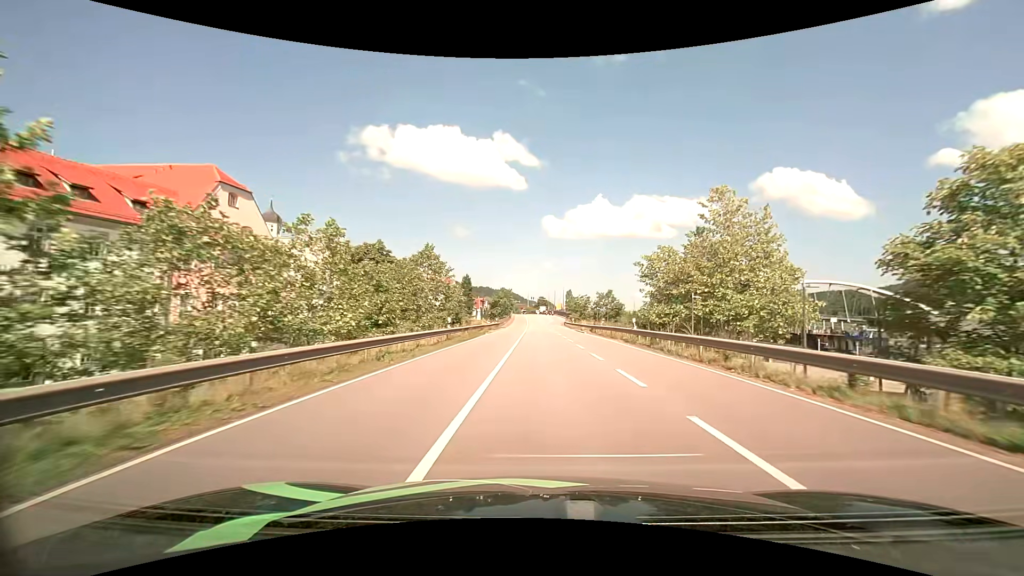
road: primary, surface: asphalt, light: Day
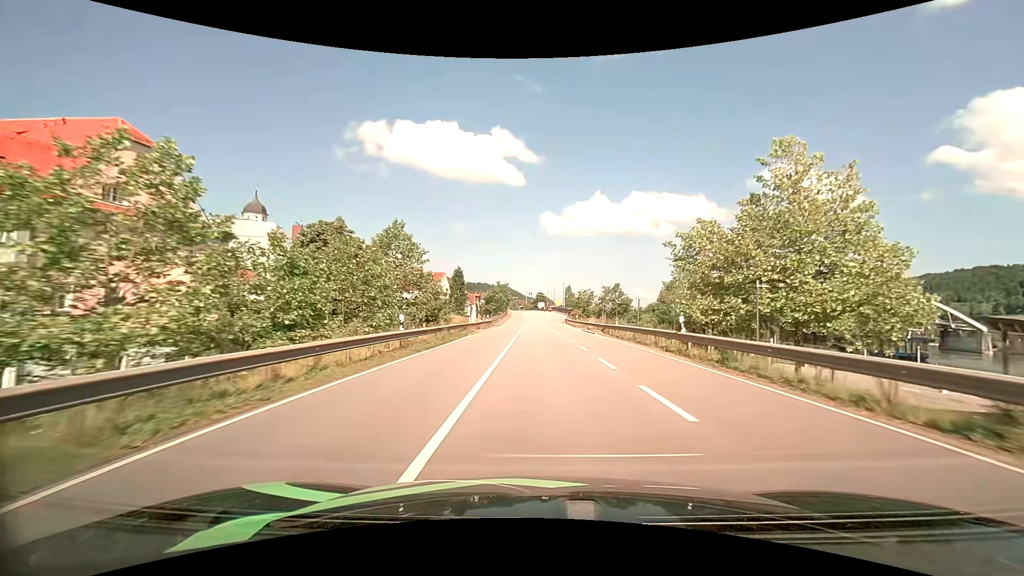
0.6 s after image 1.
(0.0, +9.2) m; 0°
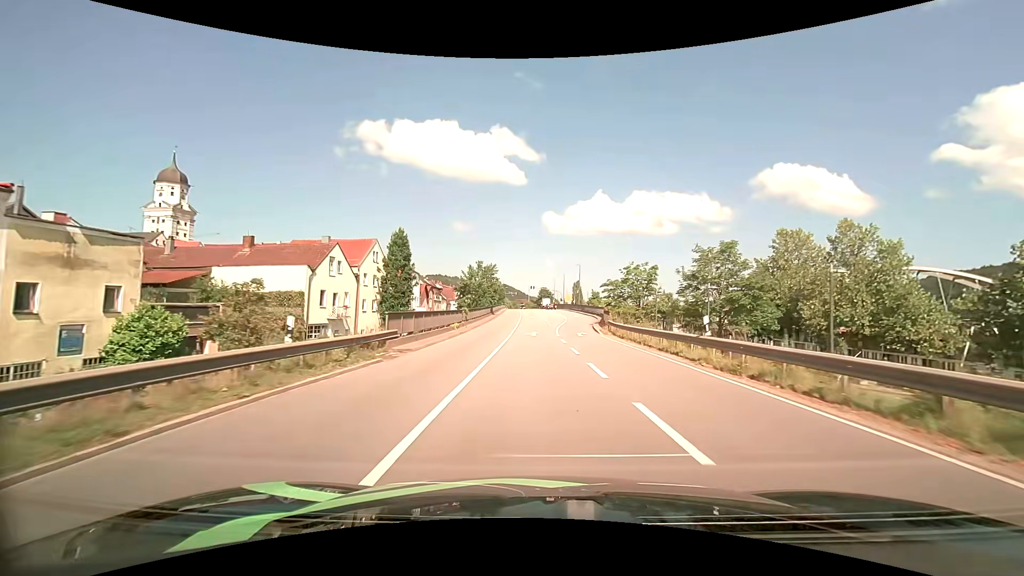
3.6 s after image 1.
(0.0, +43.6) m; 0°
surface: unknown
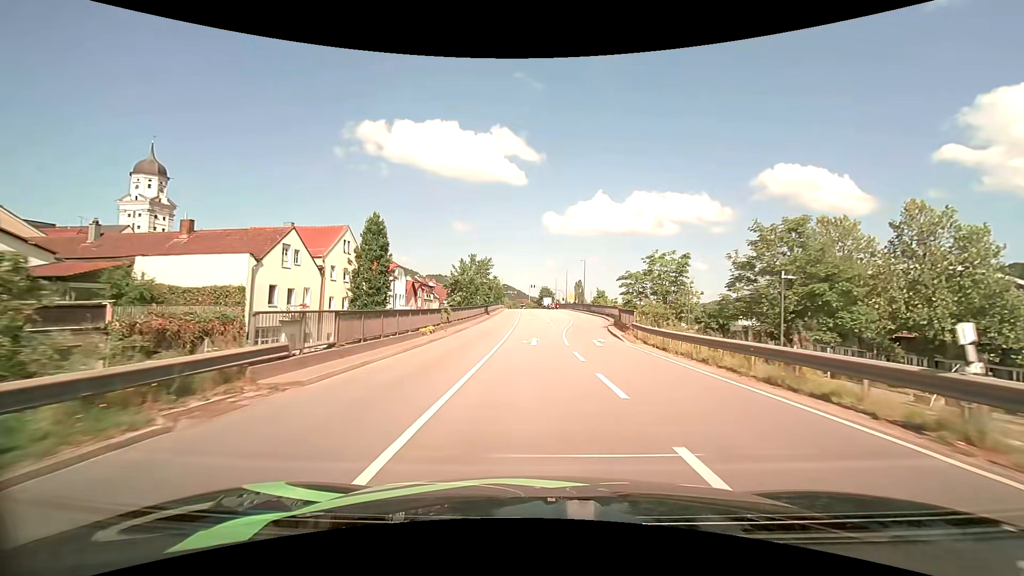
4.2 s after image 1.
(0.0, +8.6) m; 0°
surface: asphalt
(0, +10) (0, +20) (0, +30) (0, +40) (0, +50) (-1, +60) (-1, +70) (-1, +80) (-2, +90) (-2, +100) m
